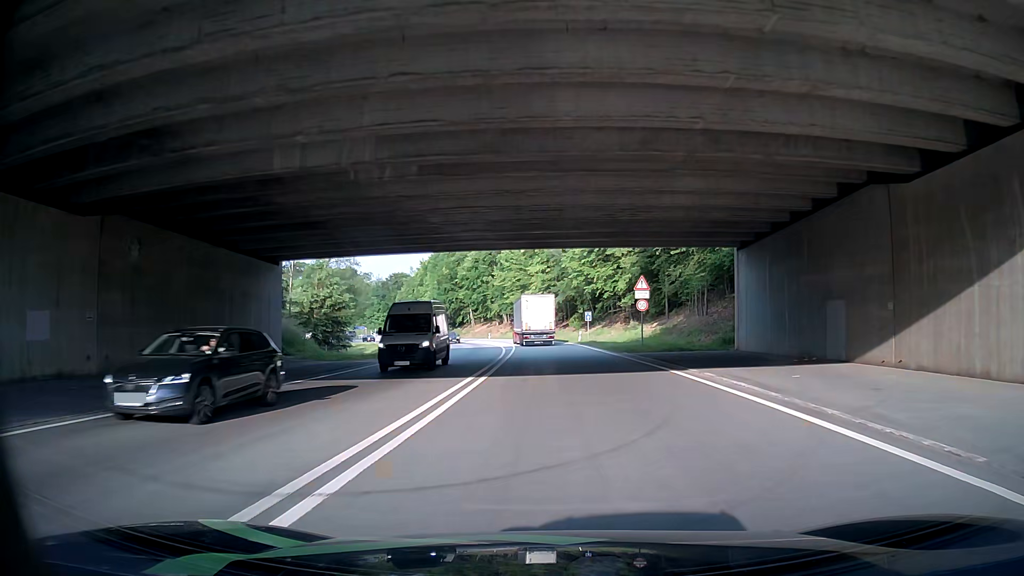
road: motorway_link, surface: asphalt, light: Day
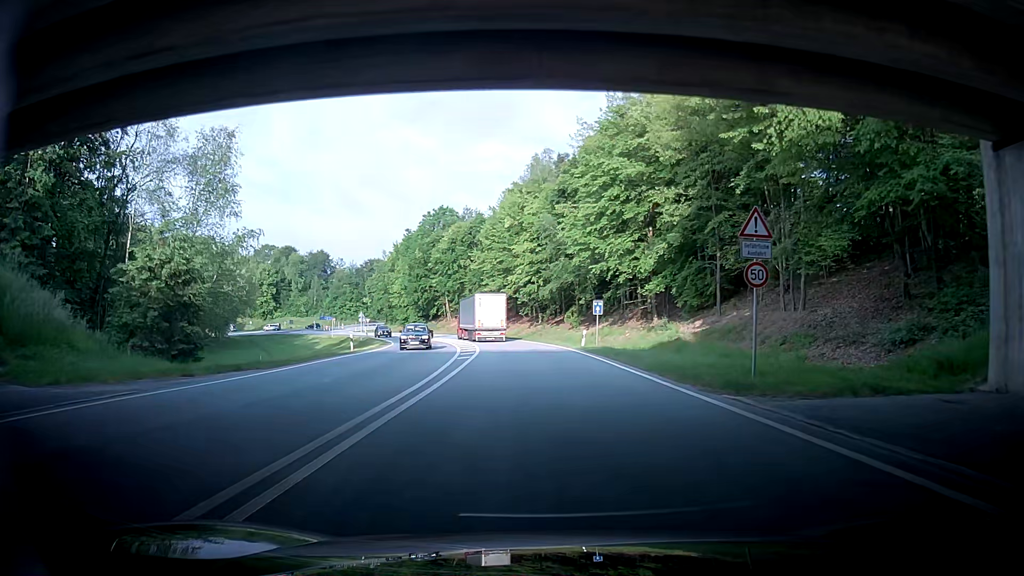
(+0.3, +21.5) m; -3°
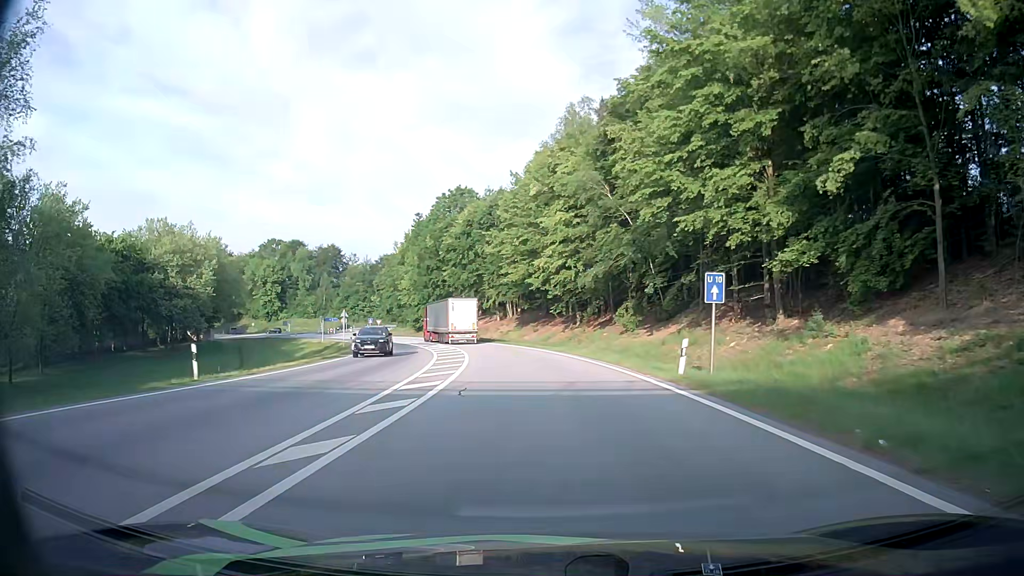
(-0.5, +21.1) m; 0°
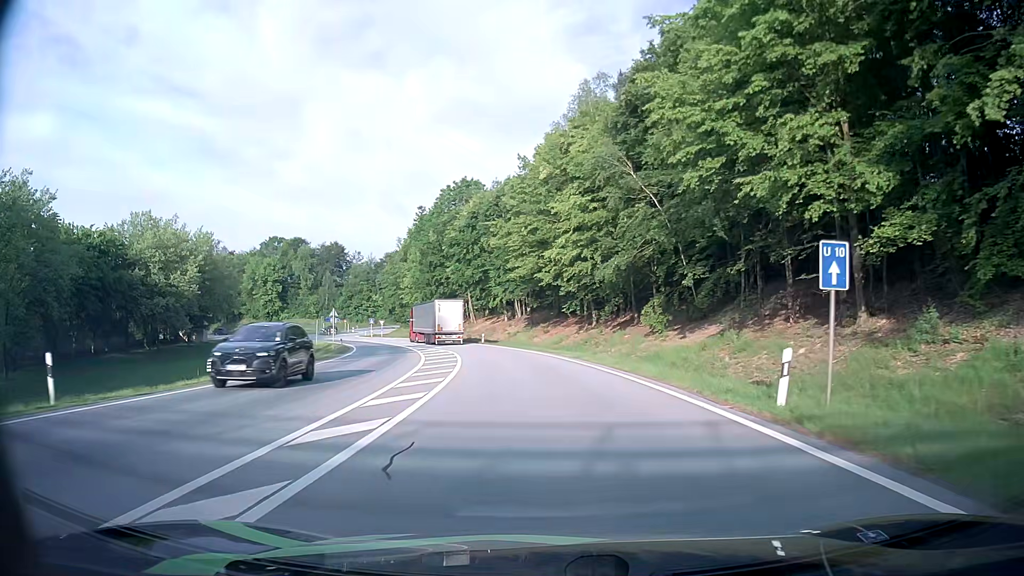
(0.0, +7.0) m; 0°
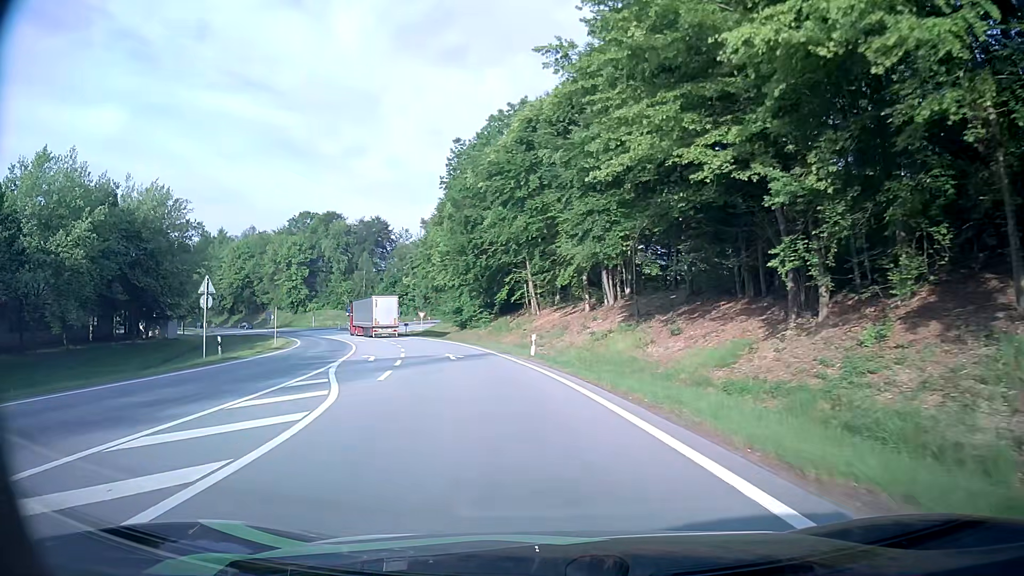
(-1.7, +35.4) m; -7°
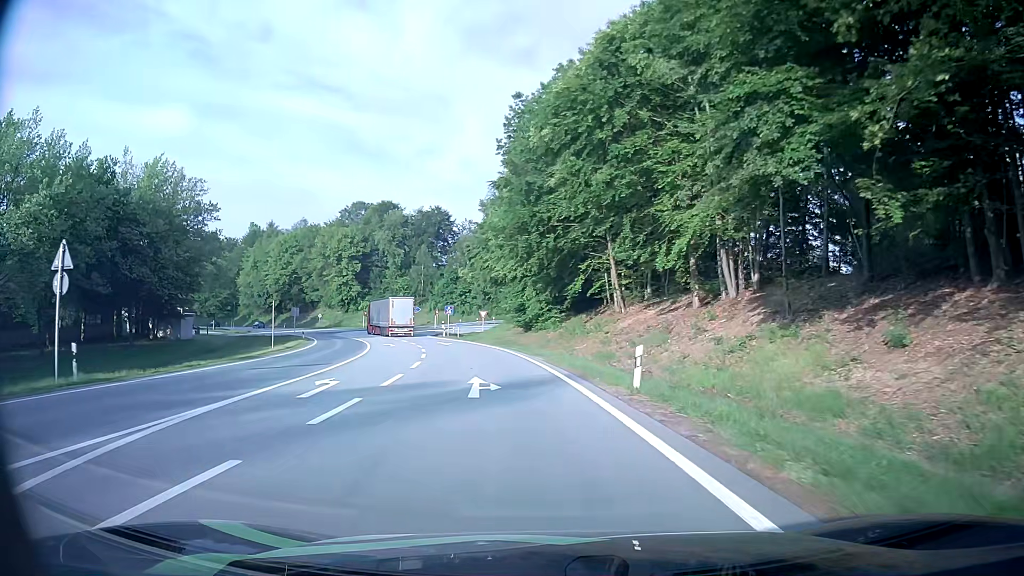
(-0.8, +13.9) m; -5°
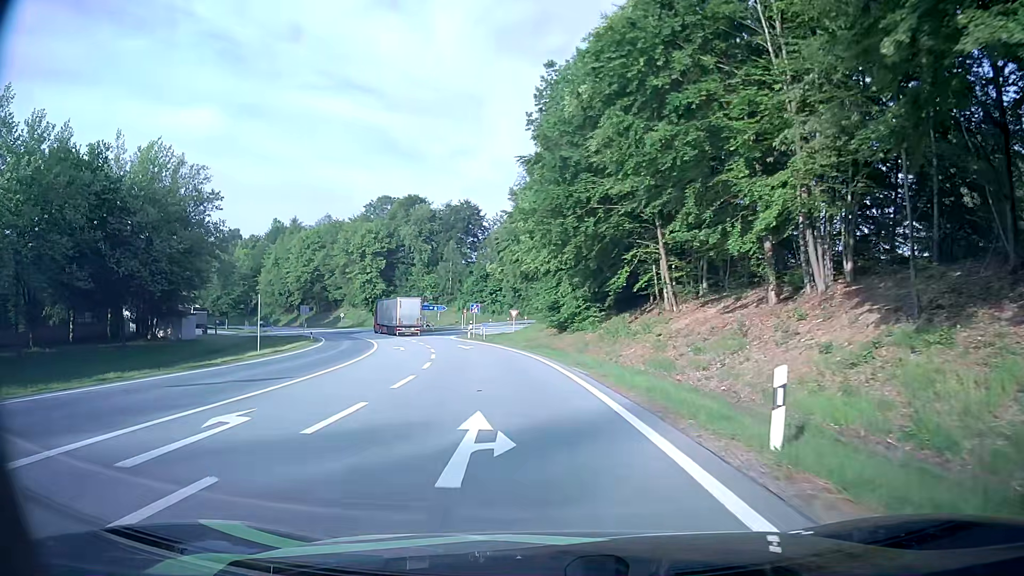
(-0.3, +6.9) m; -4°
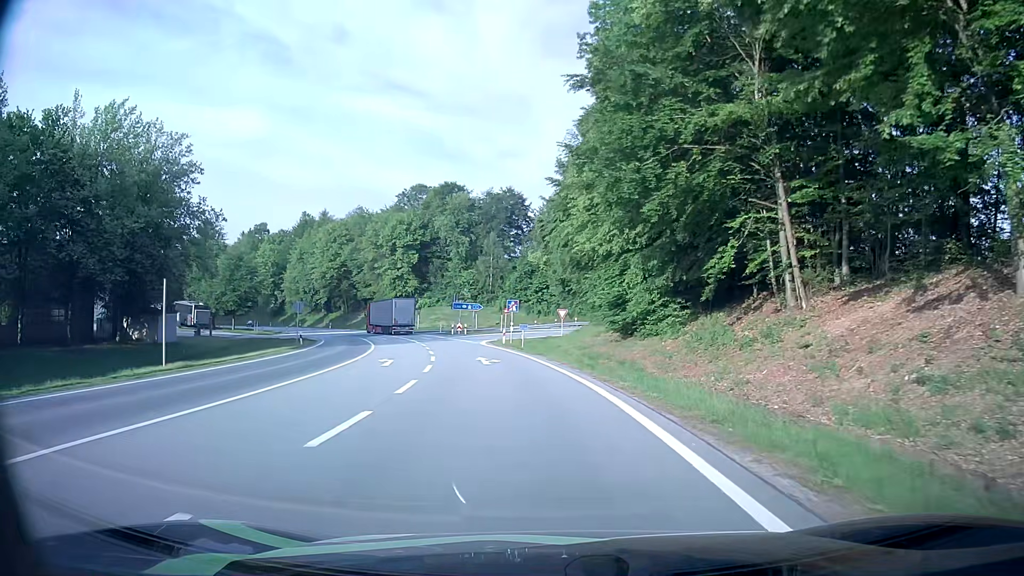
(-0.5, +13.4) m; -4°
(0, +10) (-1, +20) (-3, +30) (-5, +40) (-7, +49) (-7, +59) (-5, +69) (0, +78) (+6, +86) (+15, +90) m
